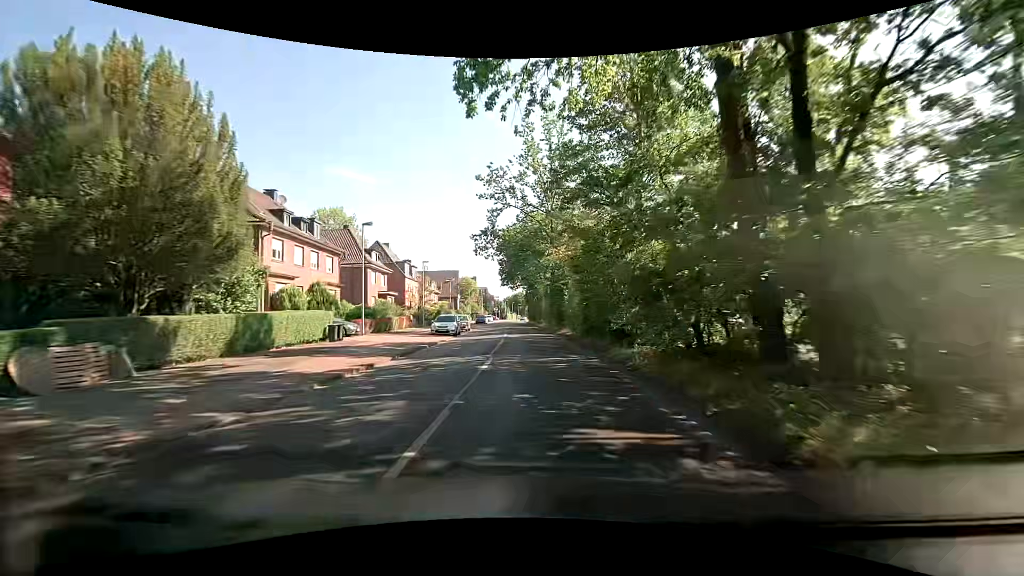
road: tertiary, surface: asphalt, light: Day
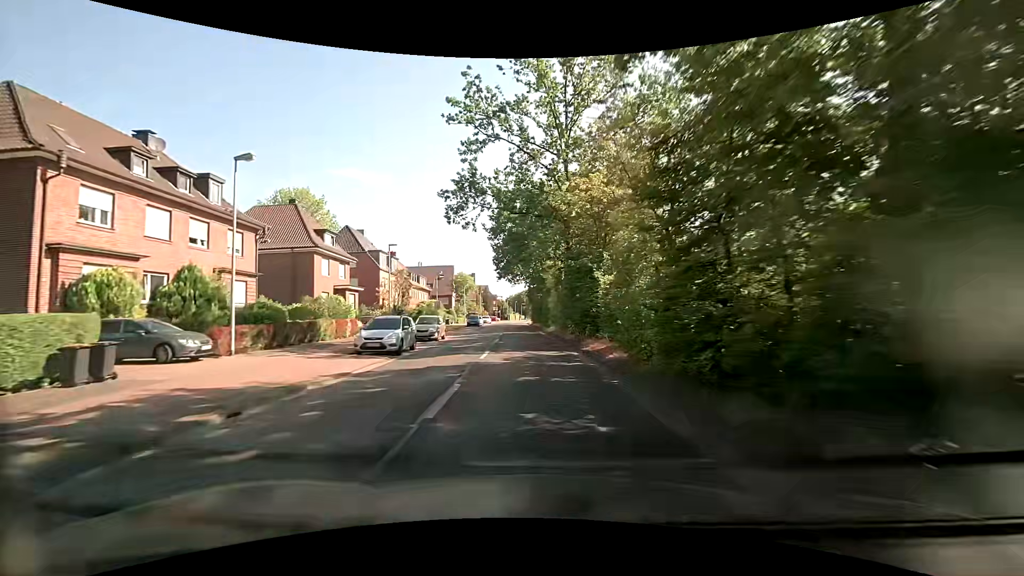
(-0.5, +15.2) m; -1°
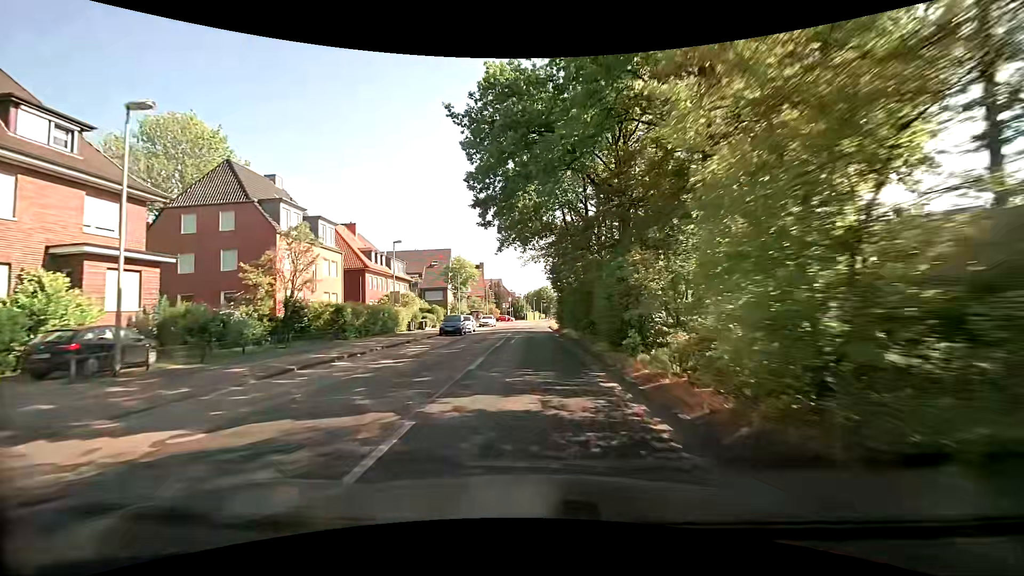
(-1.2, +30.3) m; -3°
(0, +10) (0, +20) (-1, +30) (-1, +40) (-1, +50) (-1, +60) (0, +70) (0, +80) (+1, +90) (+3, +100) m
